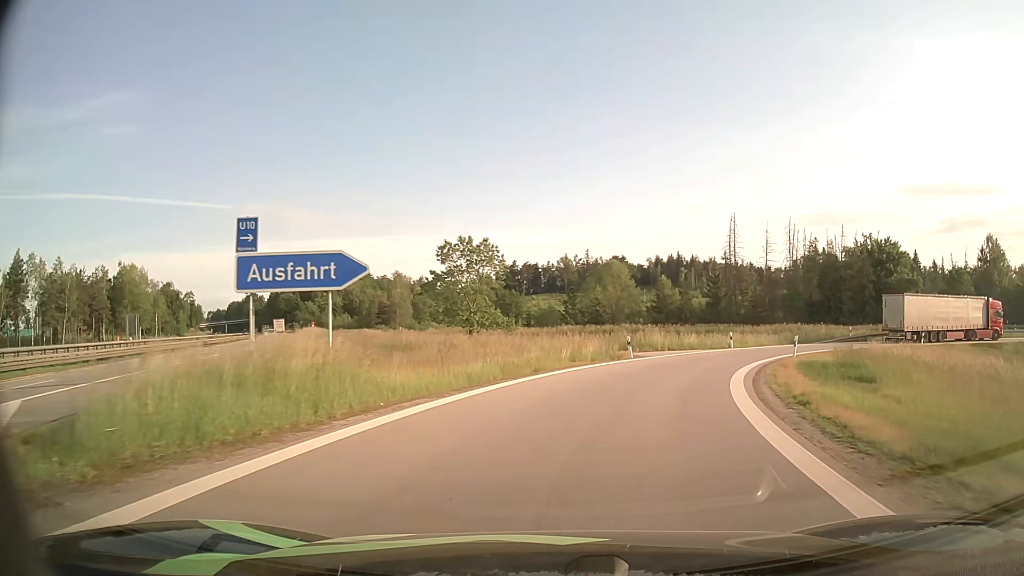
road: motorway_link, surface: asphalt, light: Day
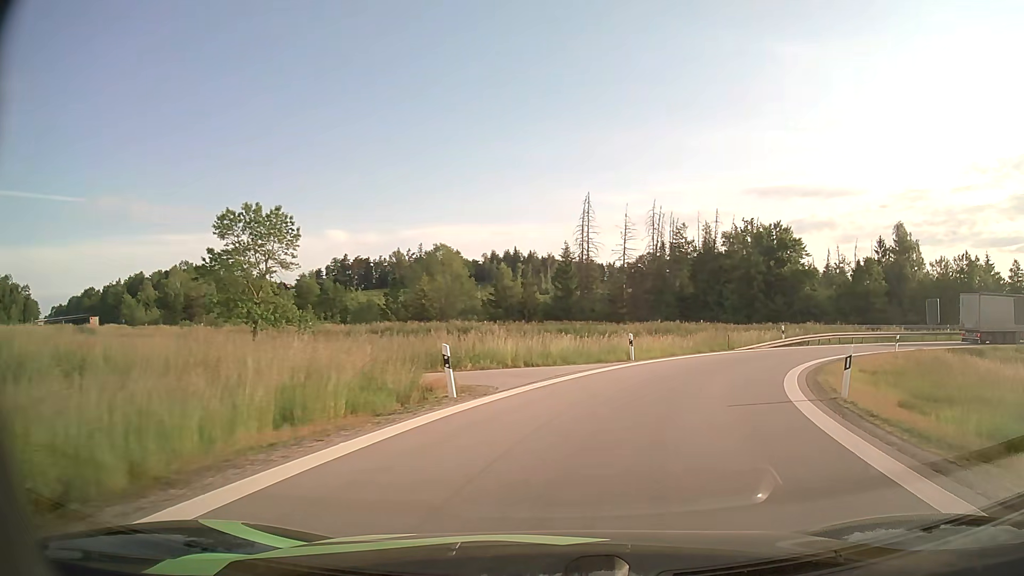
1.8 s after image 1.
(+1.9, +17.8) m; +14°
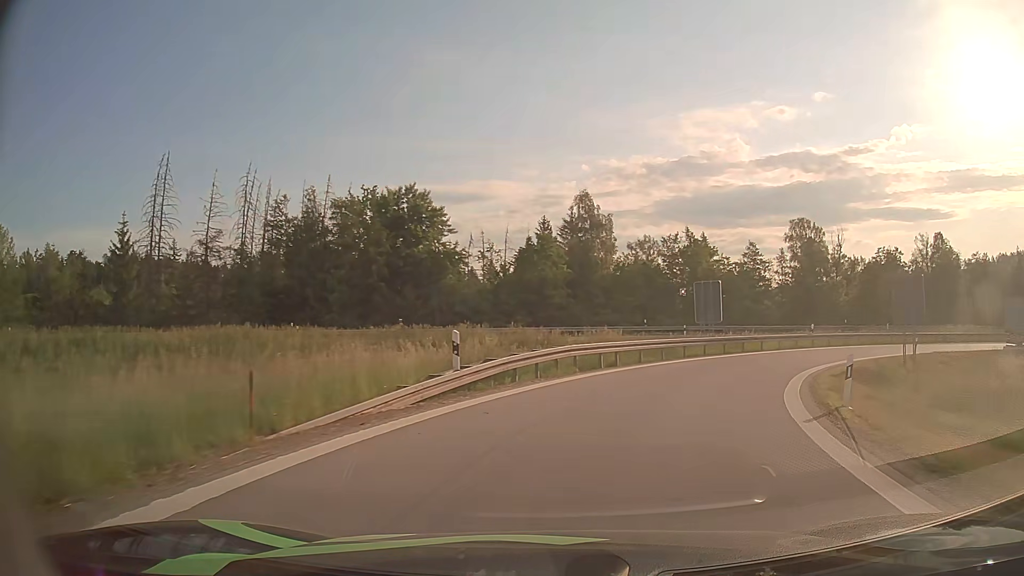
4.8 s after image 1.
(+7.3, +26.0) m; +32°
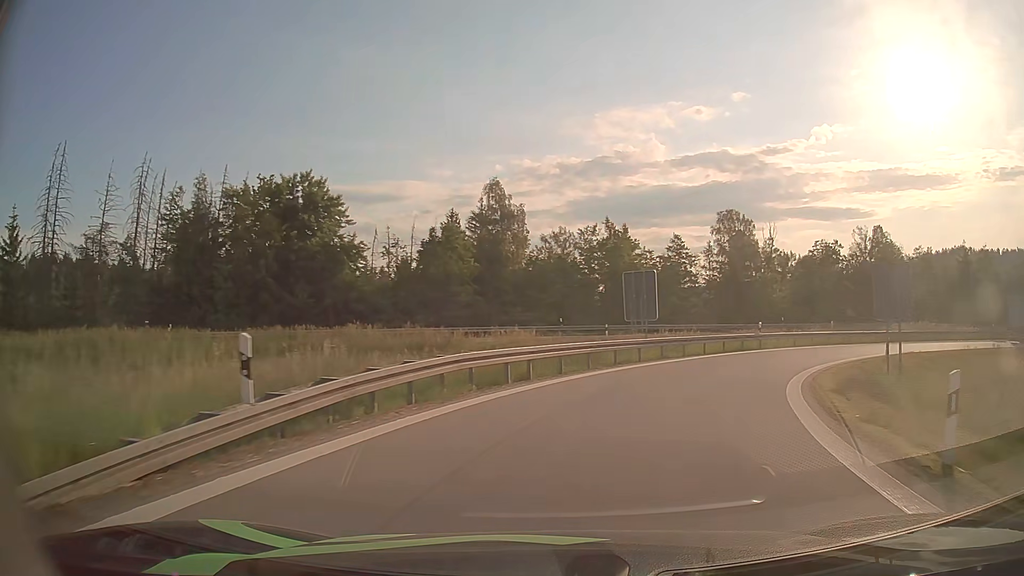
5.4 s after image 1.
(+0.4, +5.9) m; +7°
